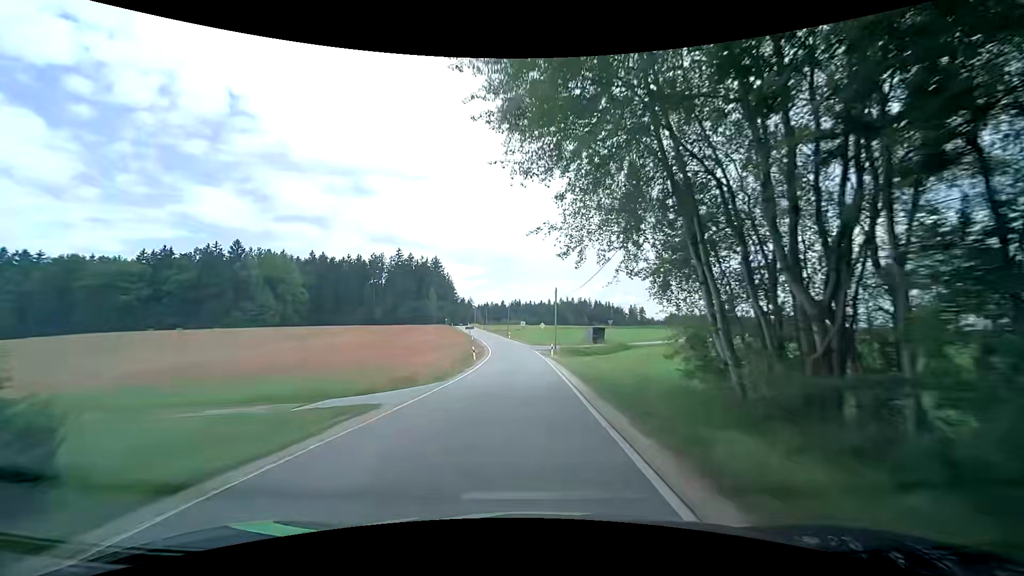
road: tertiary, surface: asphalt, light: Day
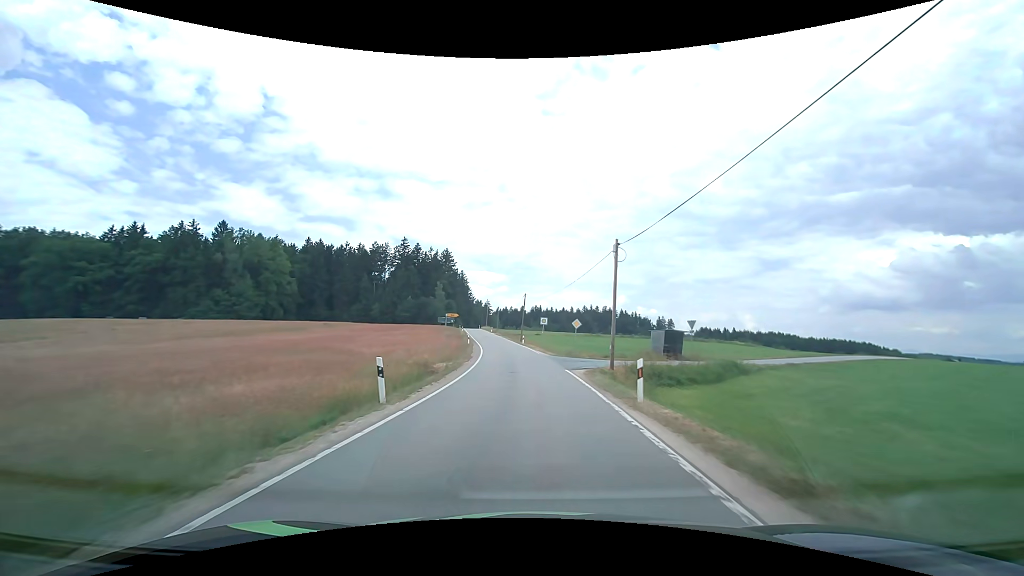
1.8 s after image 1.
(-0.4, +26.8) m; -2°
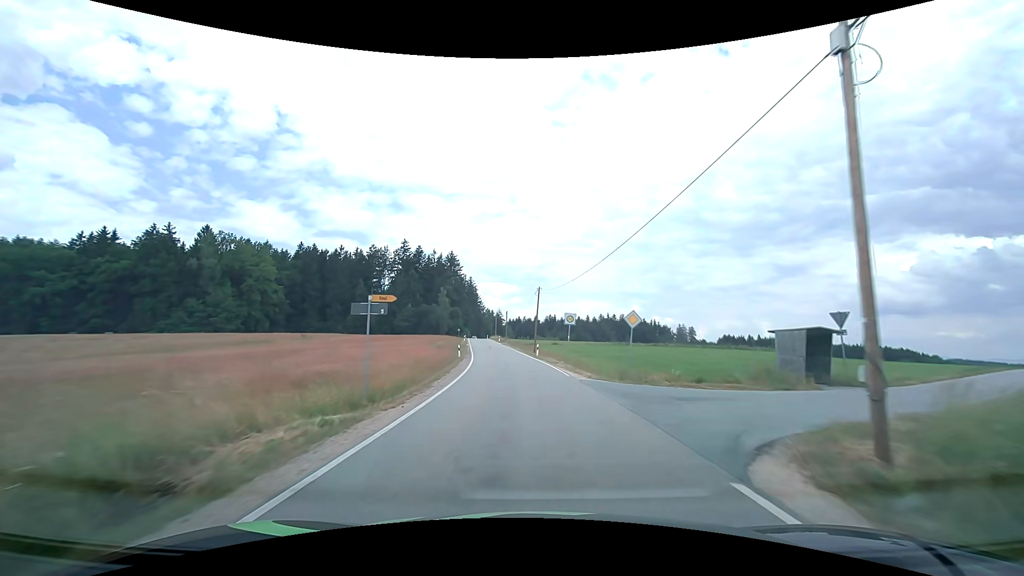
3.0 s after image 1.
(-0.2, +17.5) m; -1°
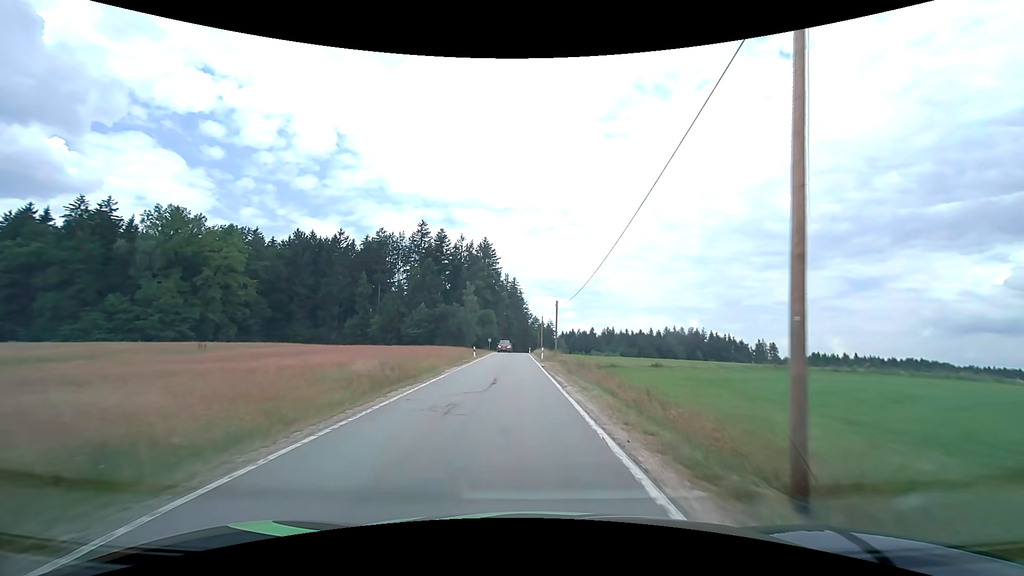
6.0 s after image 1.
(-1.8, +42.0) m; -6°
